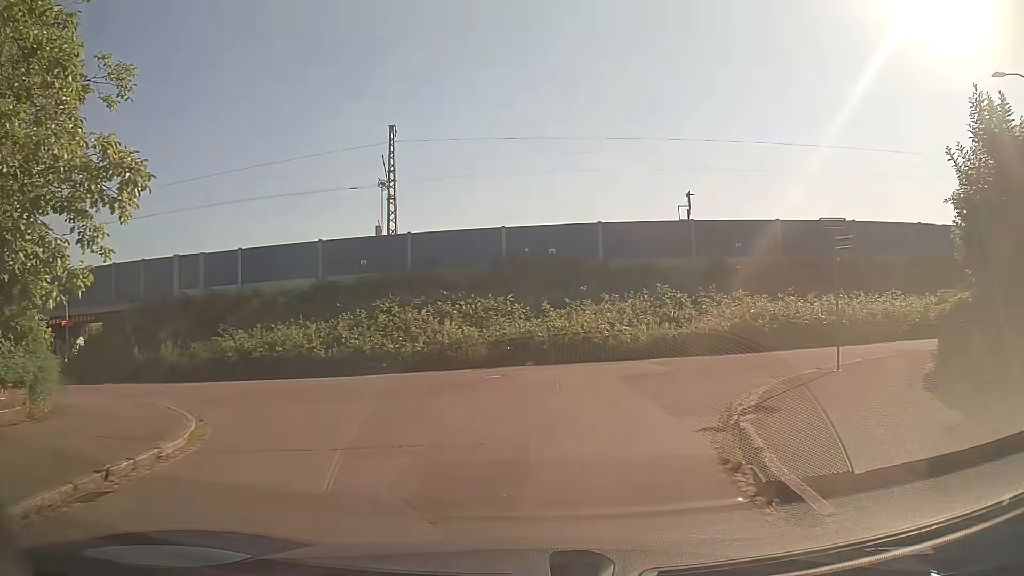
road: residential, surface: asphalt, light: Day
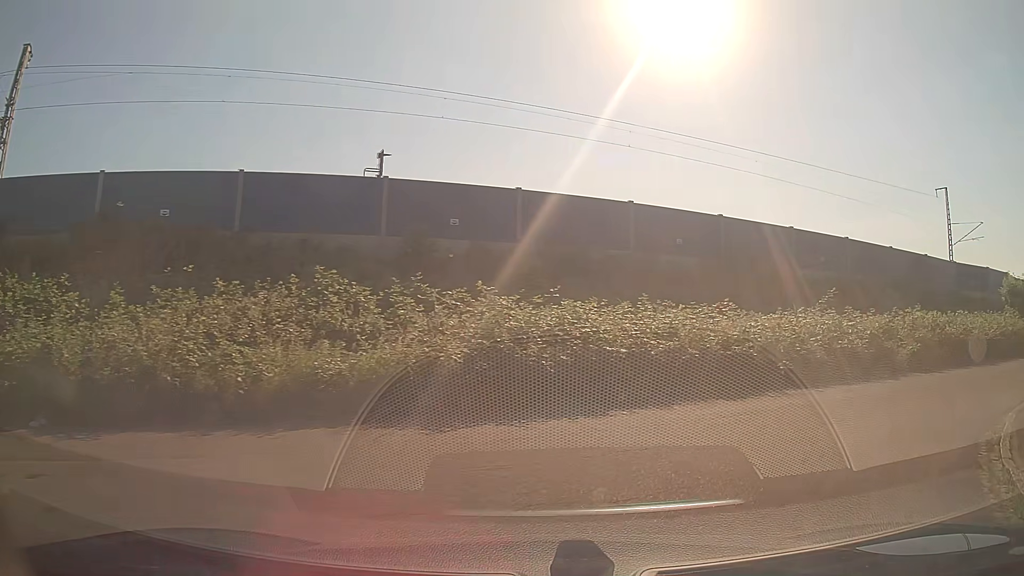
(+2.0, +13.3) m; +30°
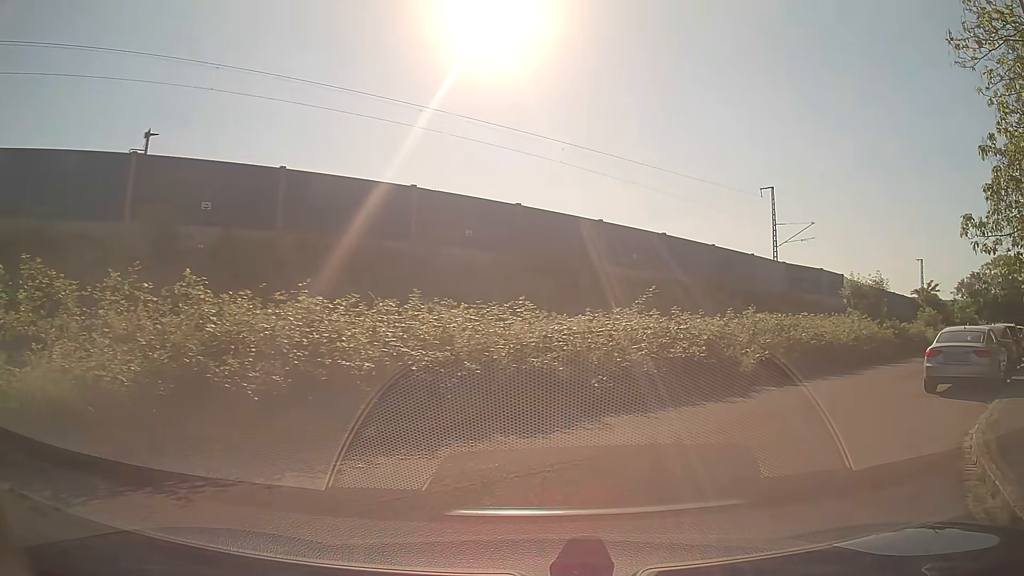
(+0.6, +3.9) m; +17°
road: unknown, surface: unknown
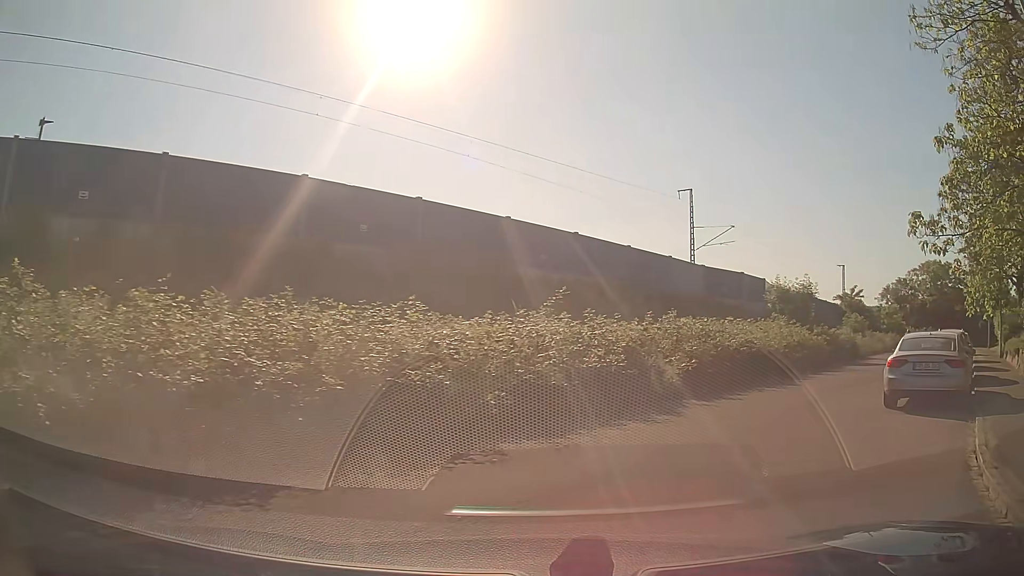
(+0.1, +2.2) m; +6°
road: residential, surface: asphalt
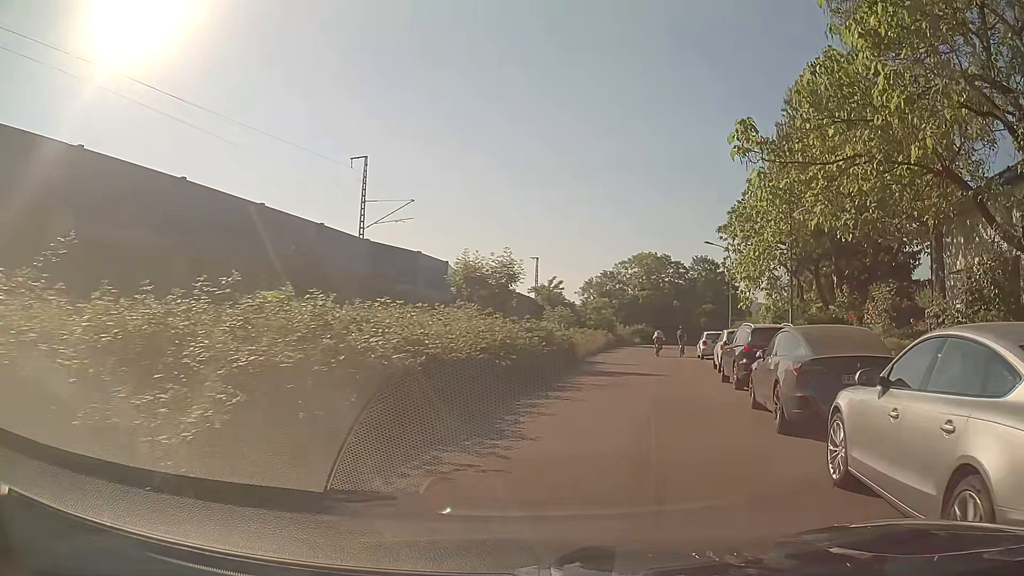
(+2.8, +10.2) m; +27°
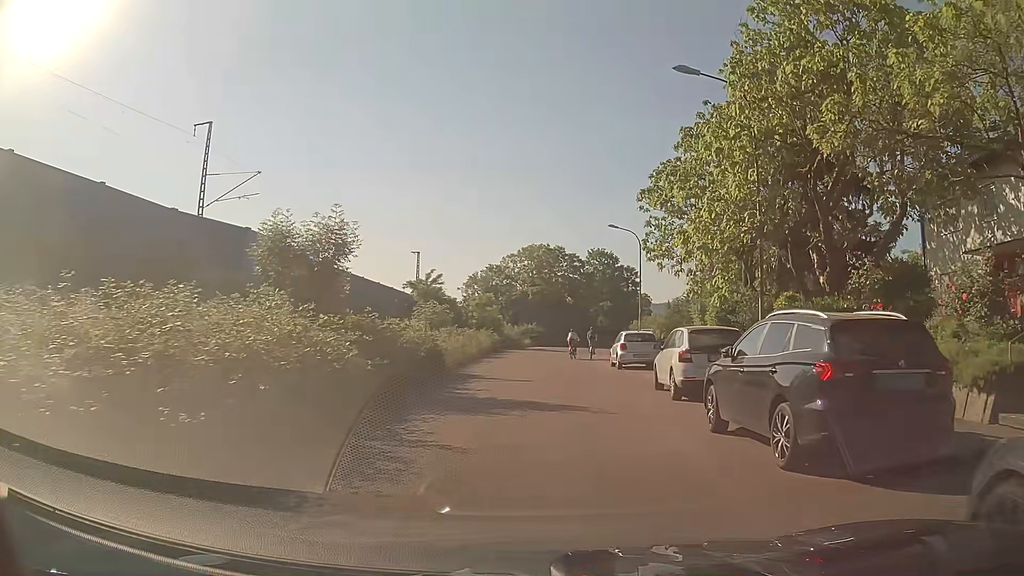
(+1.0, +9.6) m; +9°
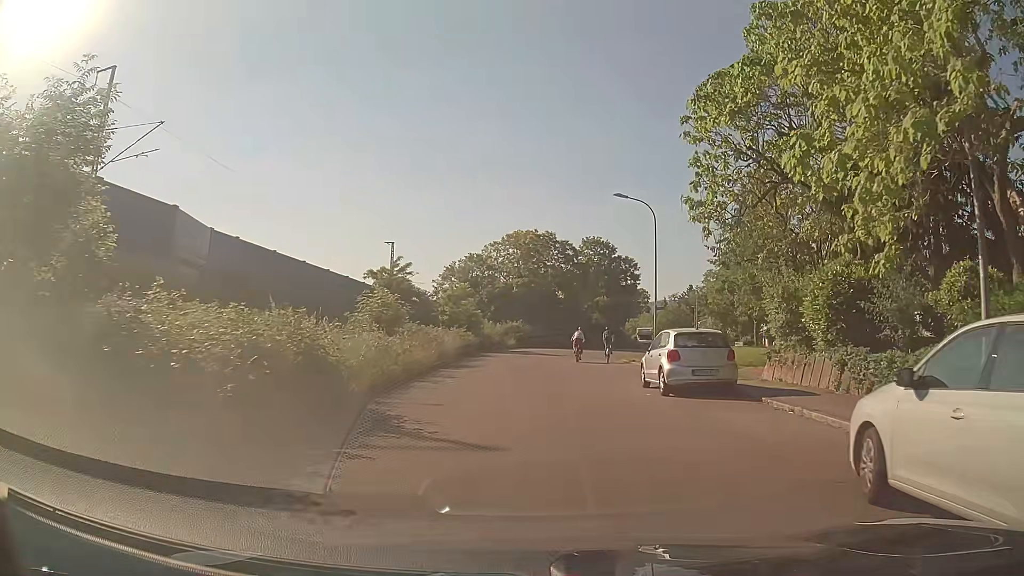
(+0.2, +11.2) m; +2°
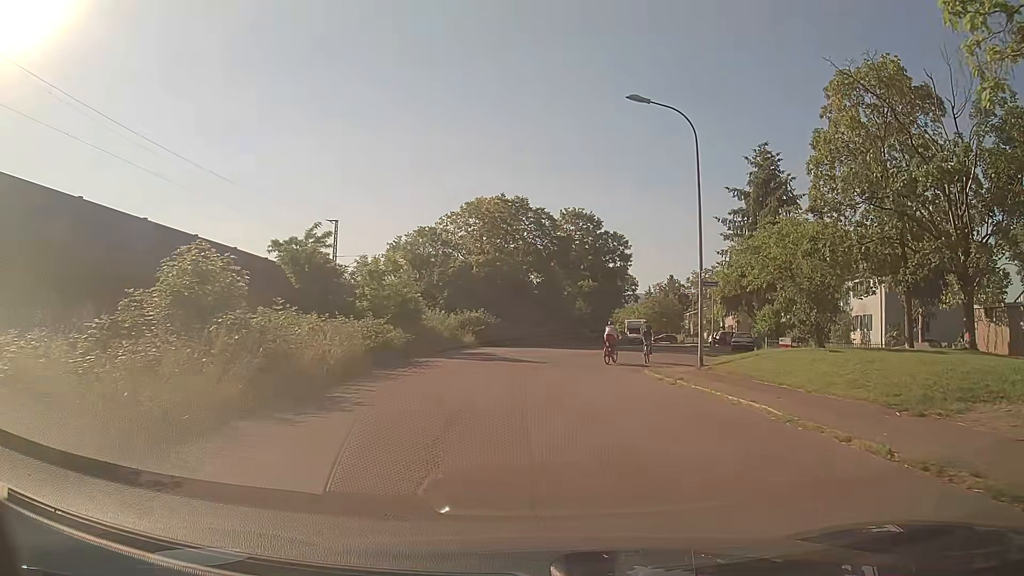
(+0.2, +15.9) m; +1°
(0, +10) (+1, +20) (+4, +30) (+7, +39) (+10, +49) (+13, +58) (+15, +68) (+17, +78) (+18, +88) (+18, +98) m
